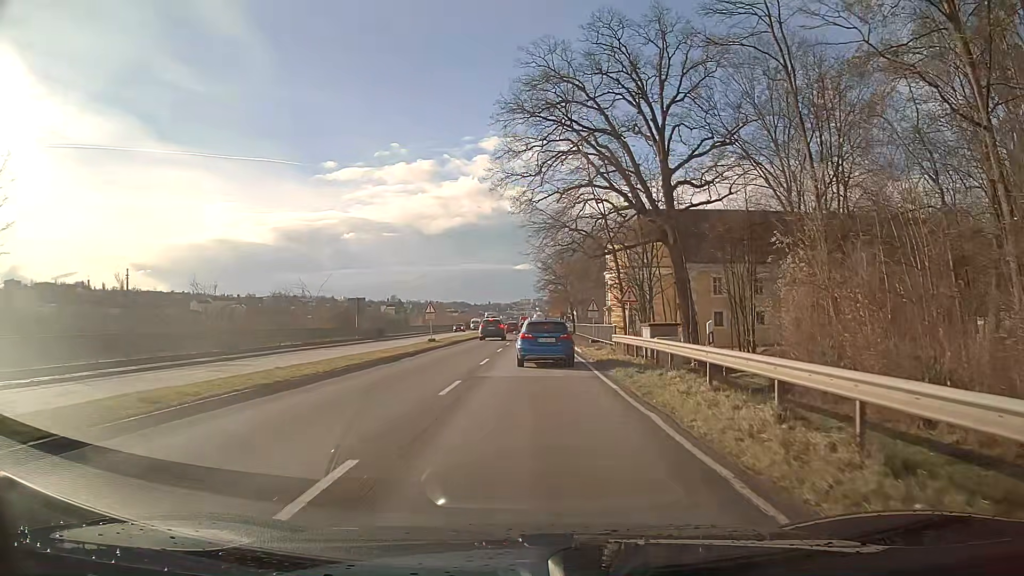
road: primary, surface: asphalt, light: Day
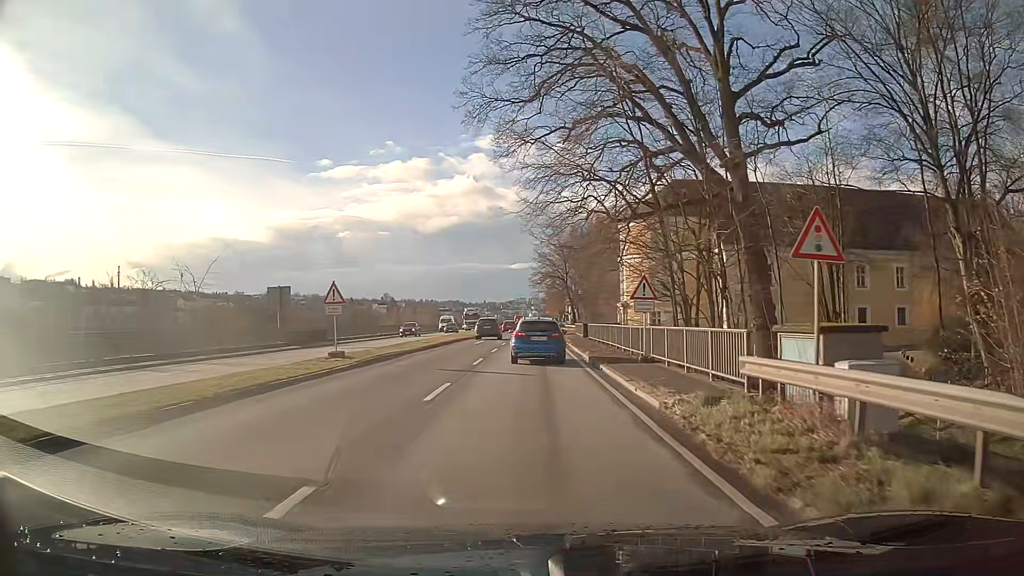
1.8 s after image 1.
(0.0, +19.3) m; 0°
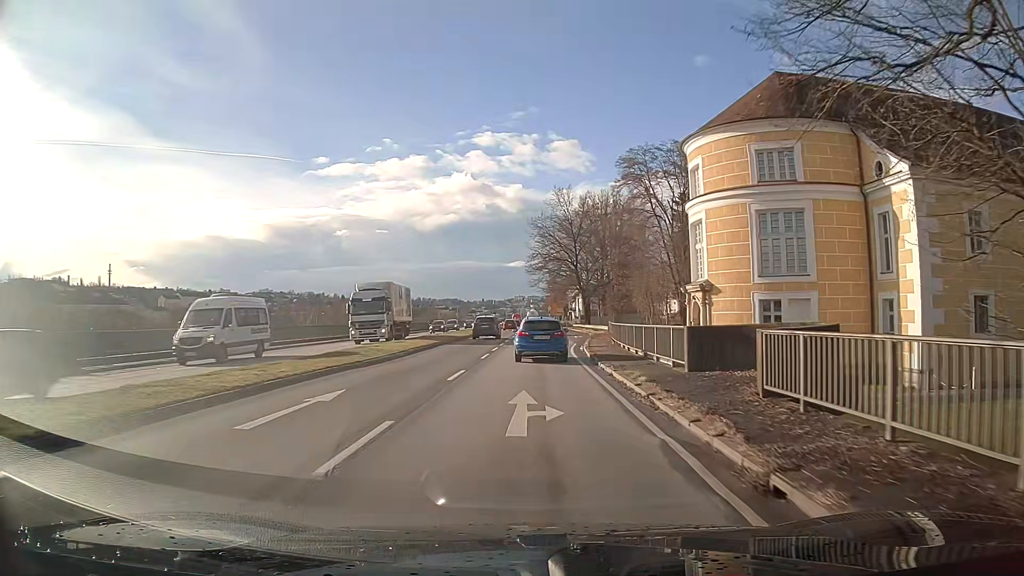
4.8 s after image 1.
(0.0, +33.0) m; 0°
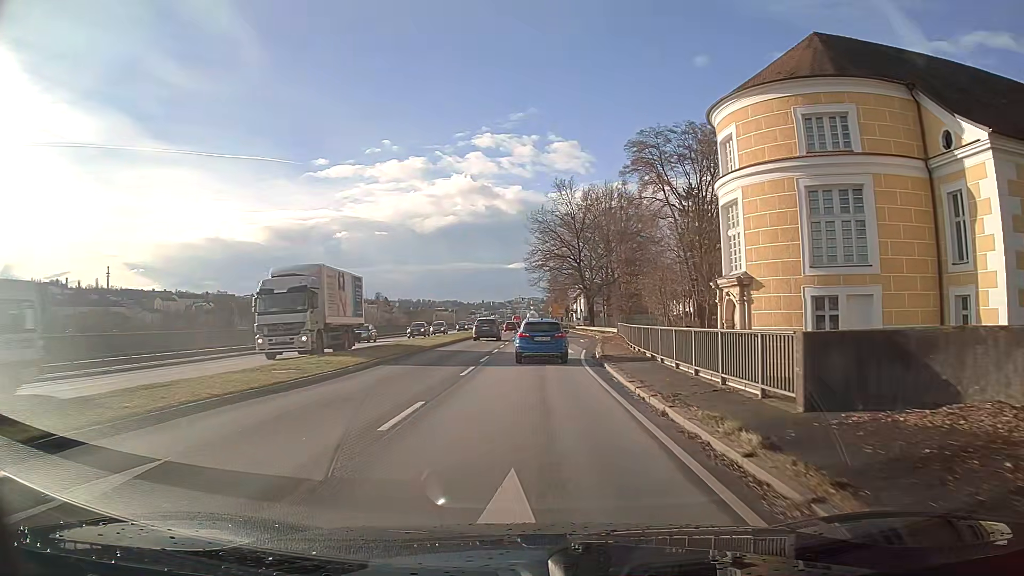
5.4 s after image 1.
(0.0, +6.7) m; 0°
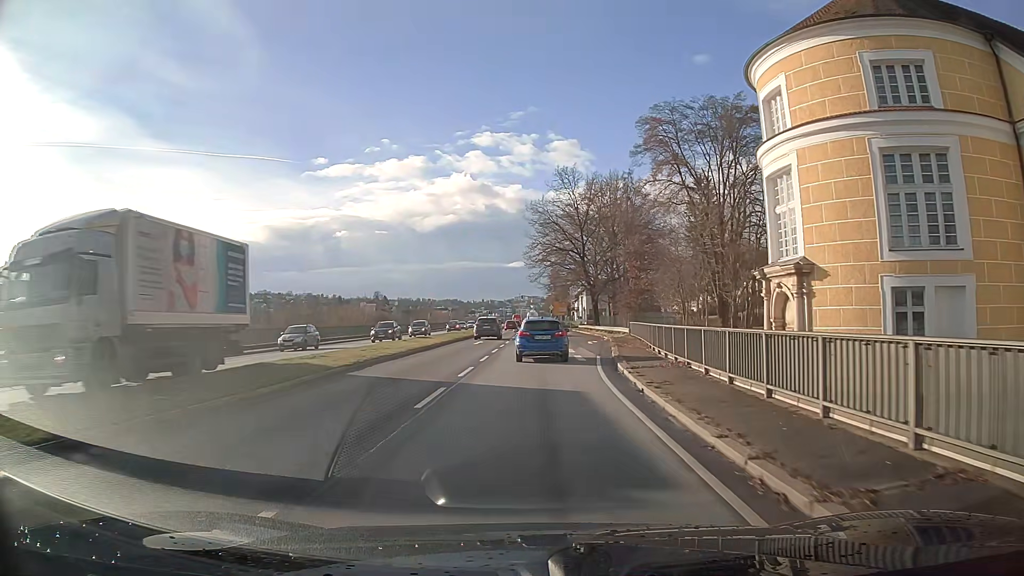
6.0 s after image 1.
(0.0, +6.7) m; 0°
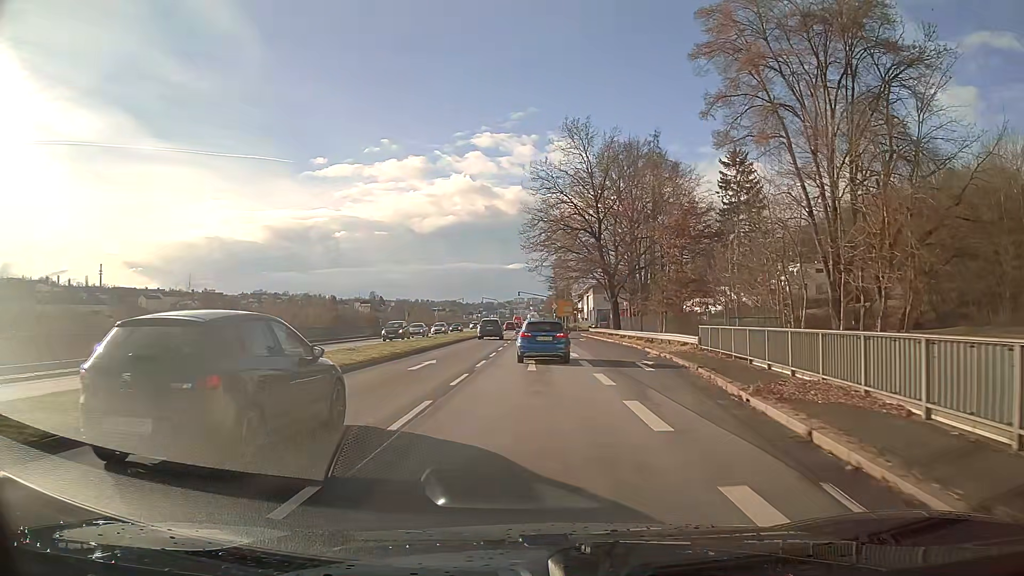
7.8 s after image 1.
(0.0, +20.3) m; 0°
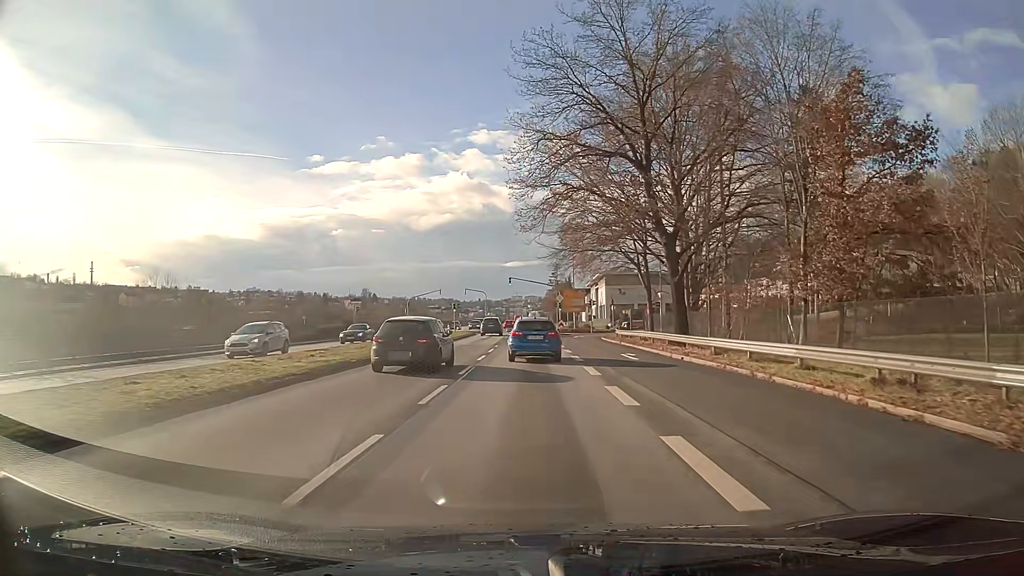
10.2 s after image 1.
(+0.1, +27.7) m; 0°
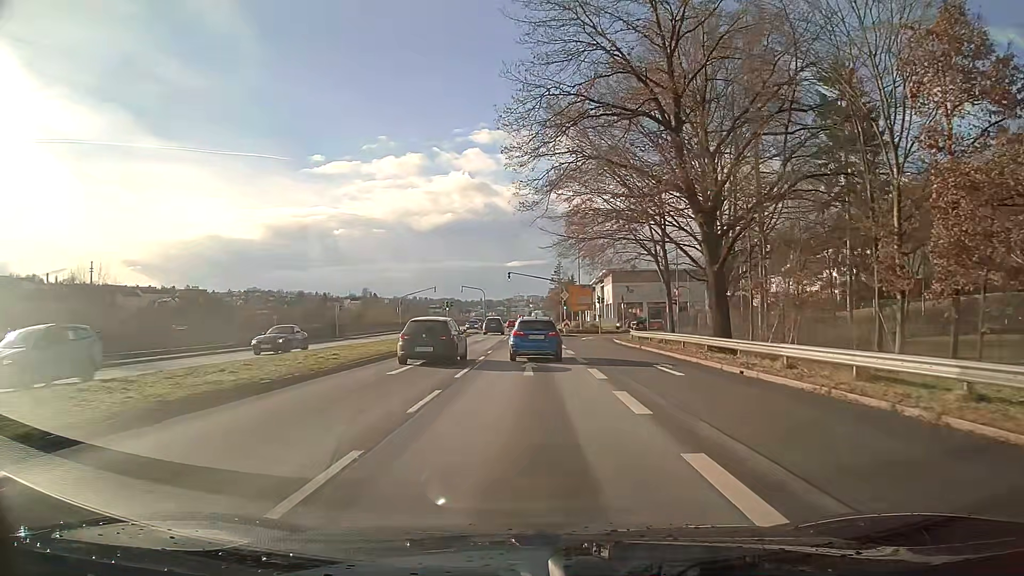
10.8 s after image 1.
(0.0, +7.1) m; 0°
(0, +10) (0, +20) (0, +30) (0, +40) (0, +50) (0, +60) (-1, +70) (-1, +80) (-1, +90) (-1, +100) m
